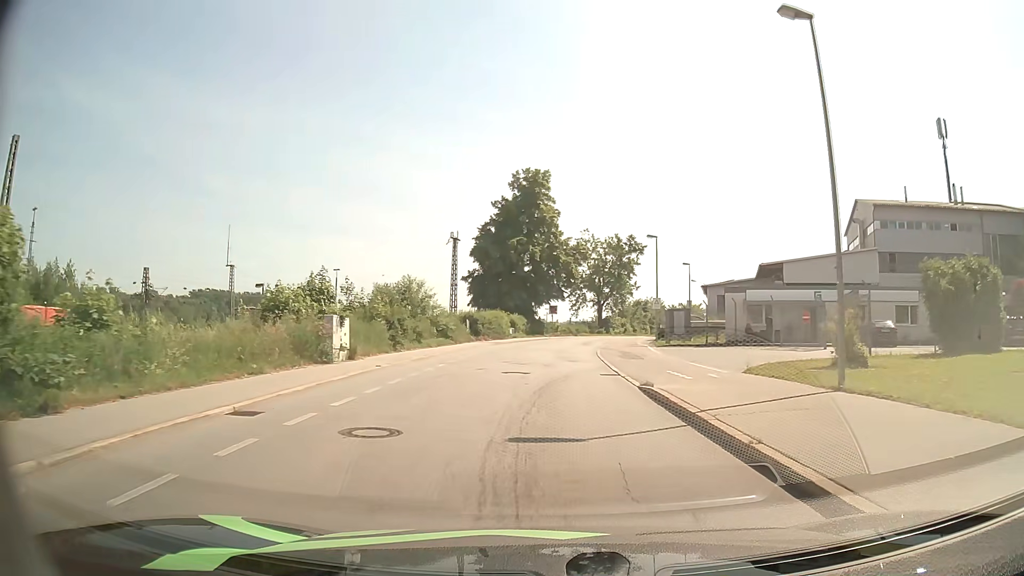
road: residential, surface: asphalt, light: Day
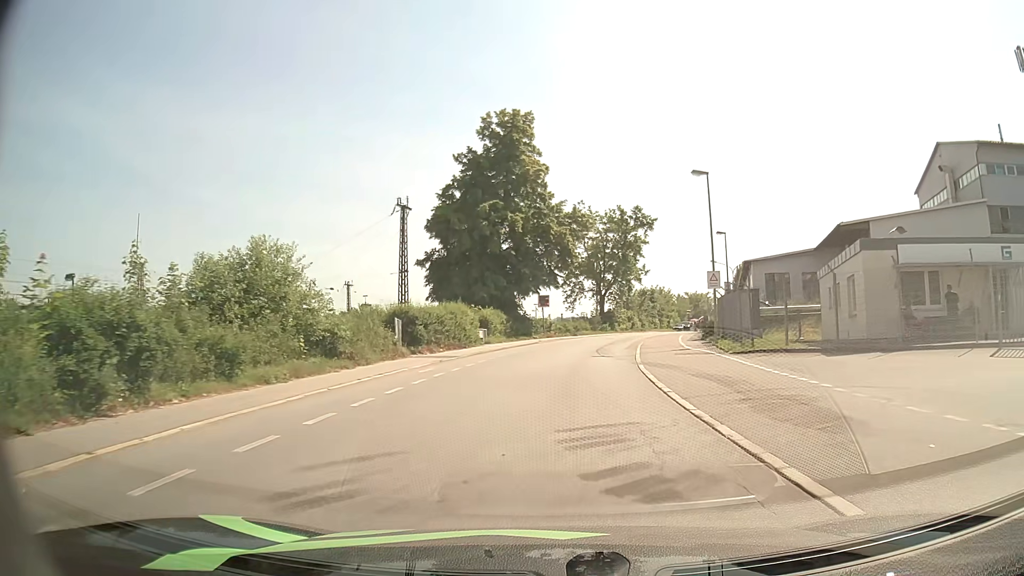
(0.0, +20.0) m; +1°
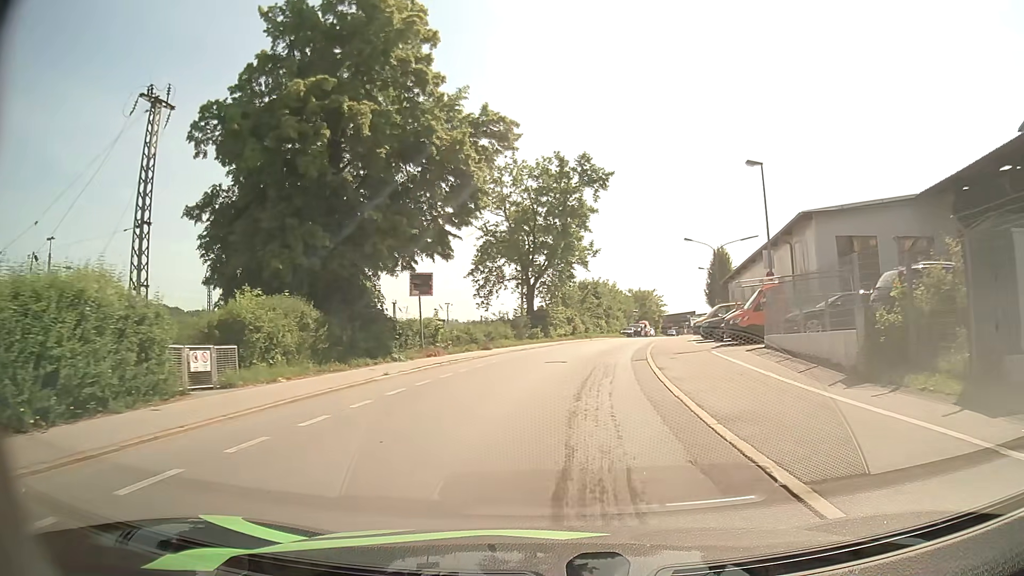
(+1.4, +26.0) m; +6°
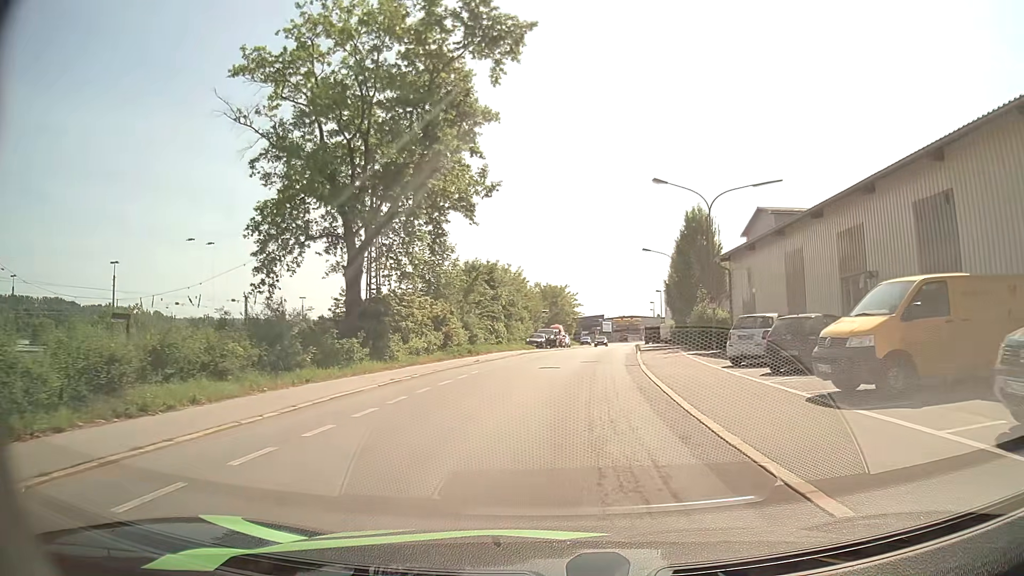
(+2.0, +28.1) m; +9°
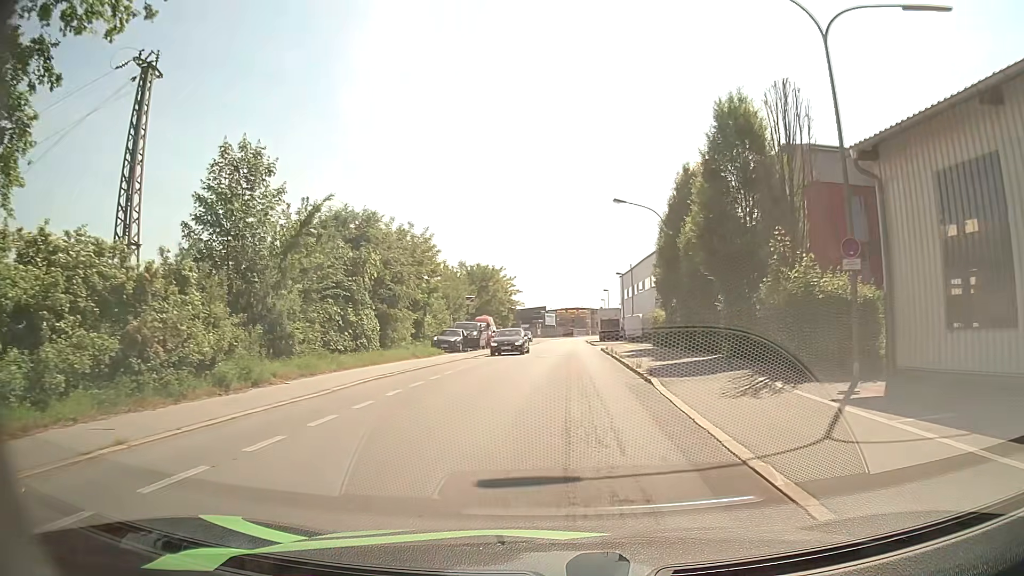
(+1.1, +21.9) m; +5°
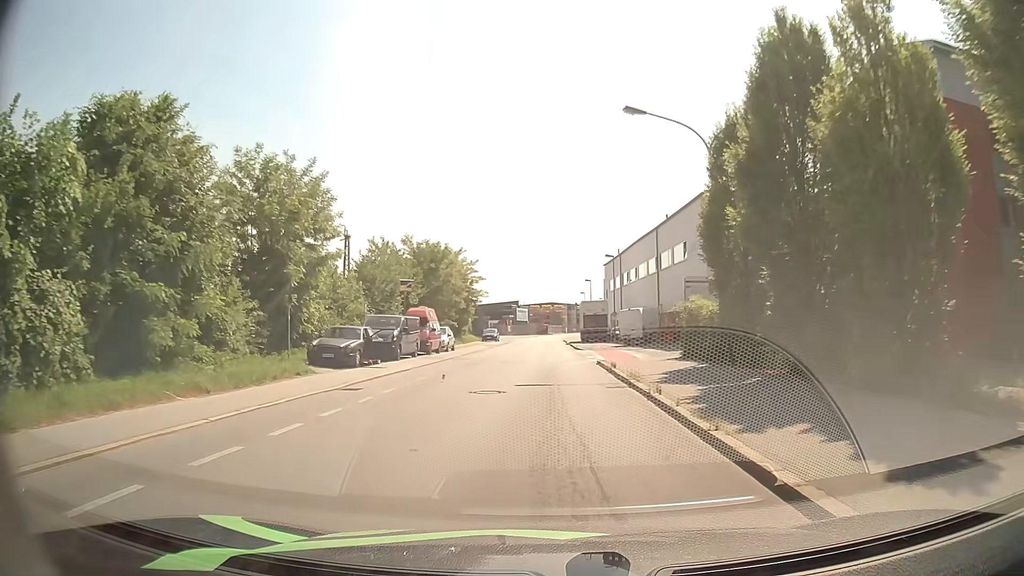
(+0.3, +17.2) m; +2°
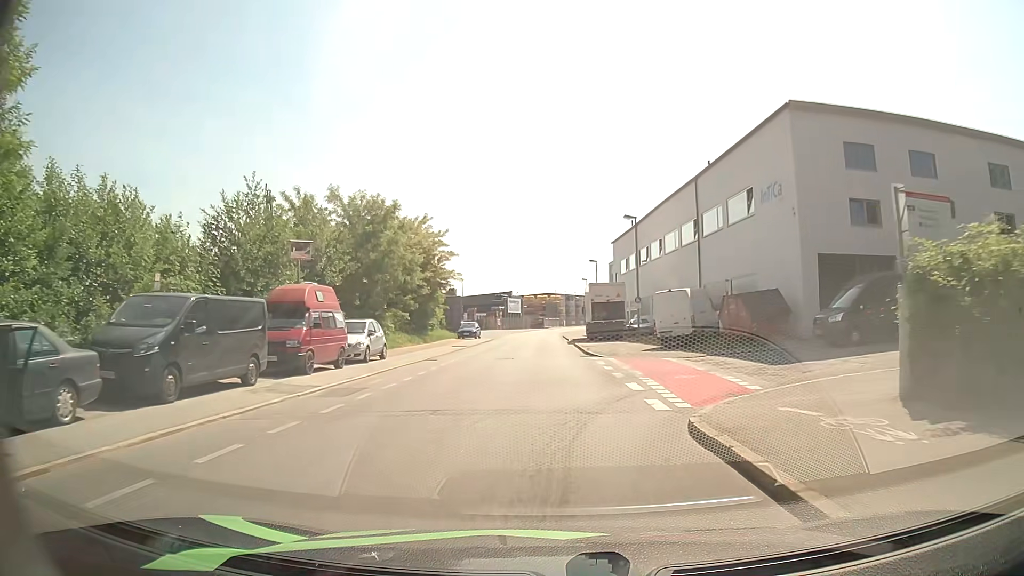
(+0.1, +18.1) m; 0°
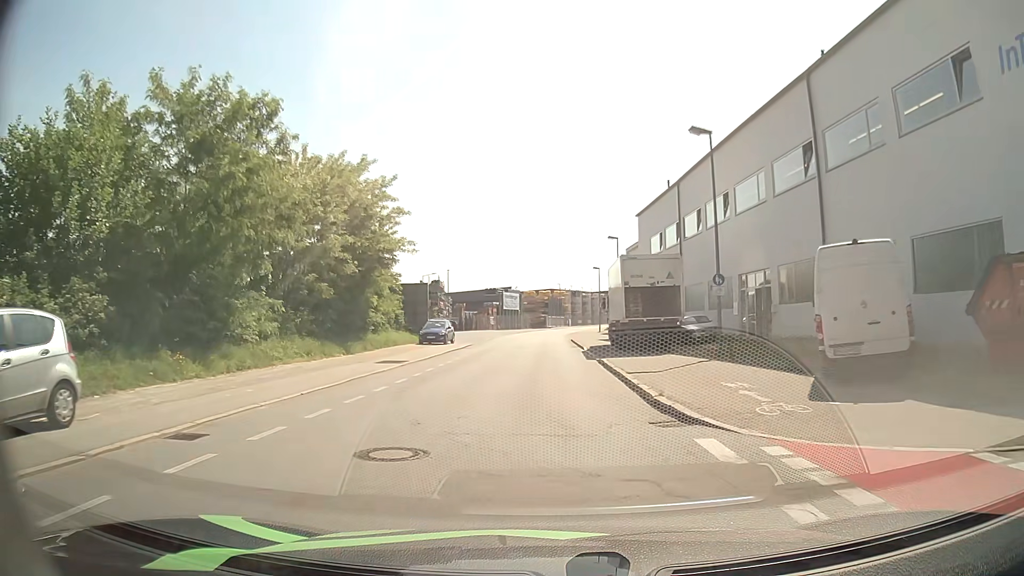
(0.0, +19.2) m; 0°
(0, +10) (0, +20) (0, +30) (0, +40) (0, +50) (0, +60) (0, +70) (+1, +80) (+2, +90) (+4, +100) m
